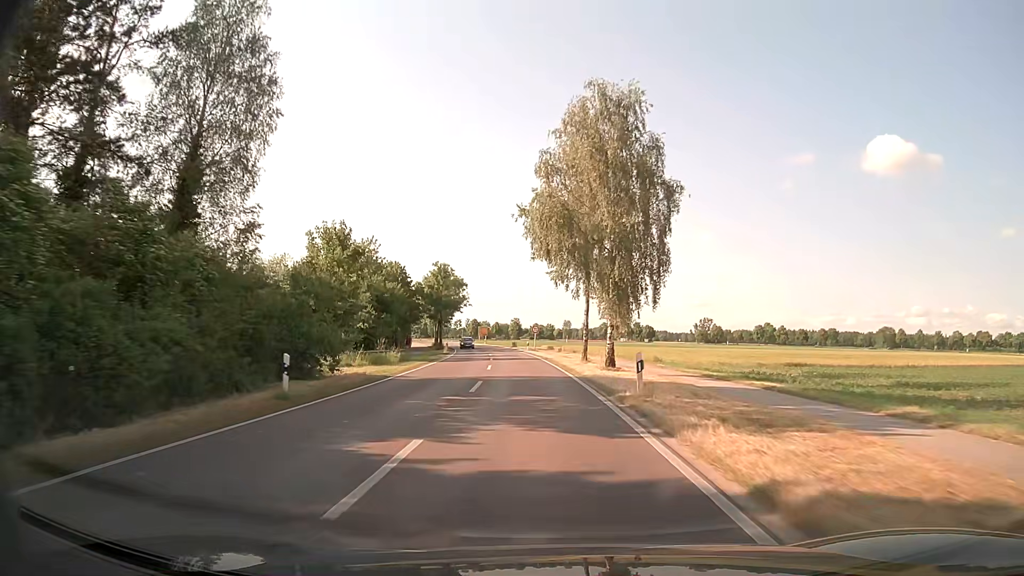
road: primary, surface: asphalt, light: Day
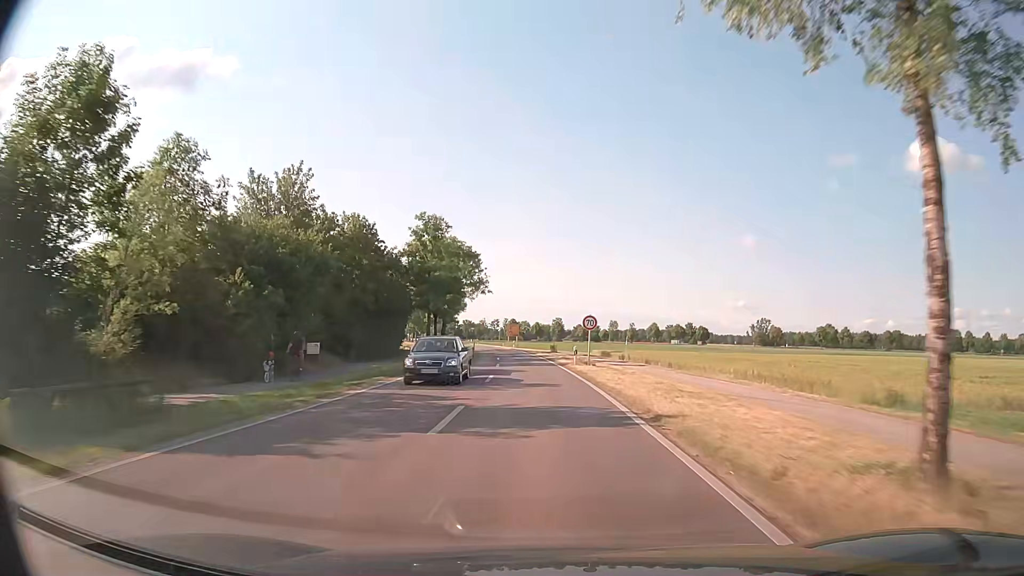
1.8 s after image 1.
(-1.1, +31.5) m; -3°
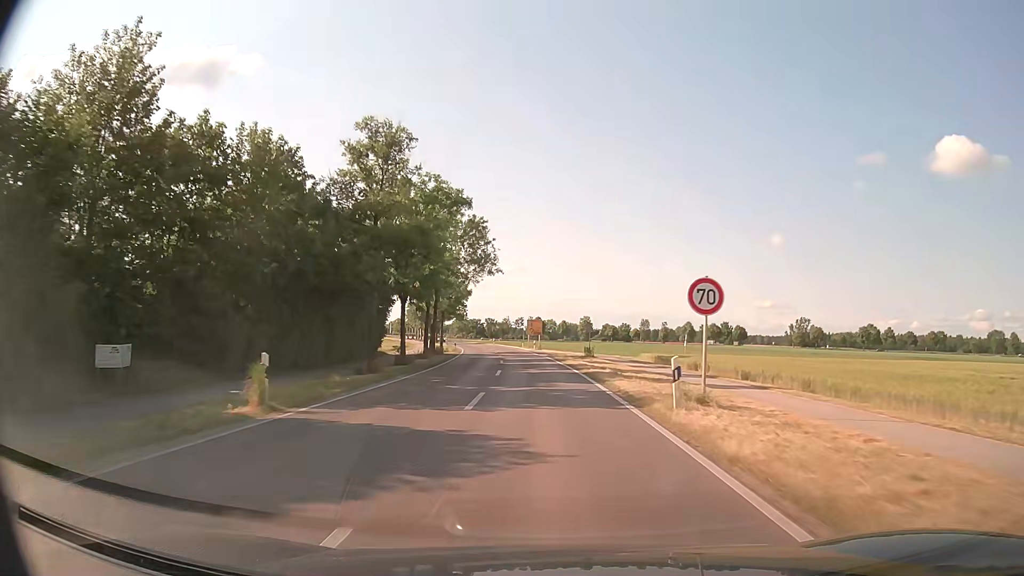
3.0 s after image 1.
(-0.5, +21.0) m; -2°
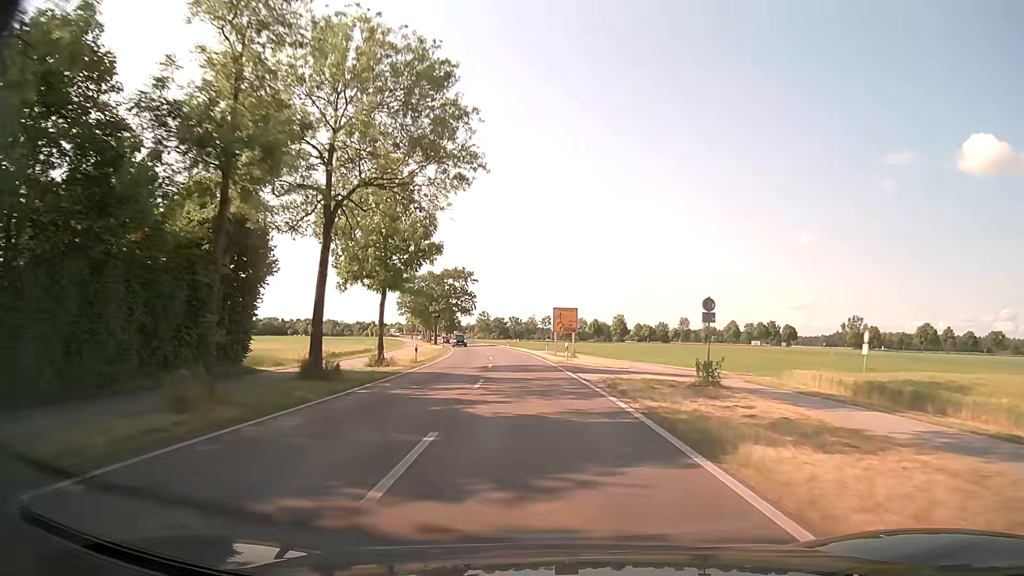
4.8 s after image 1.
(-0.6, +31.2) m; -2°
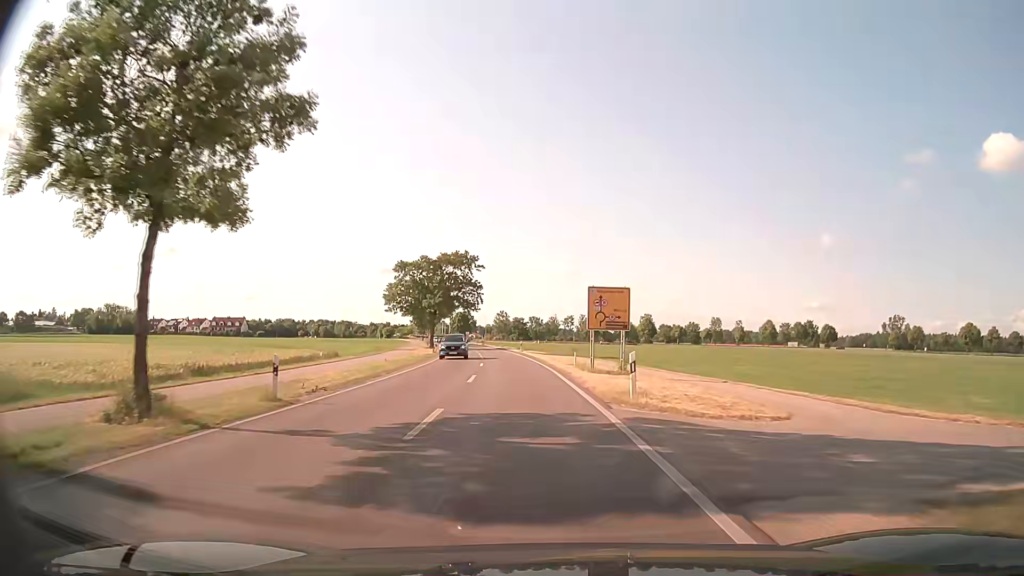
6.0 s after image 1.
(-0.3, +20.6) m; -2°
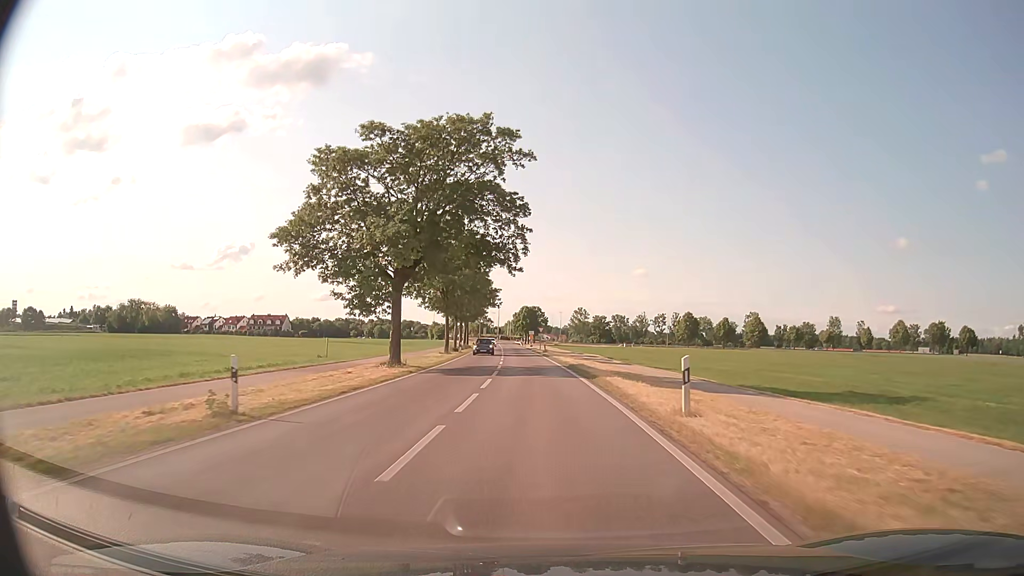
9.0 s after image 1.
(-3.2, +50.3) m; -7°
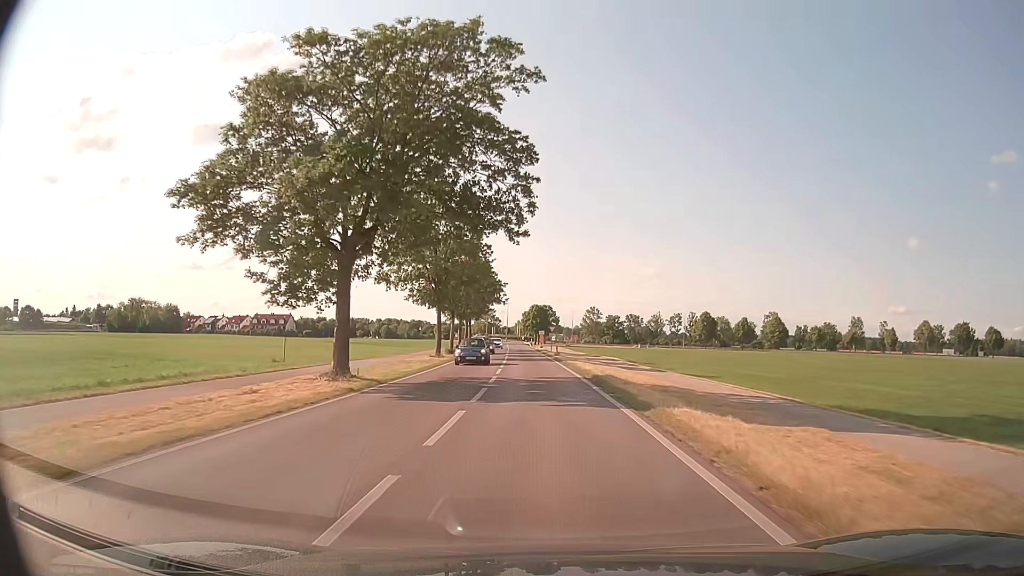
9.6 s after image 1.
(-0.1, +9.8) m; -1°
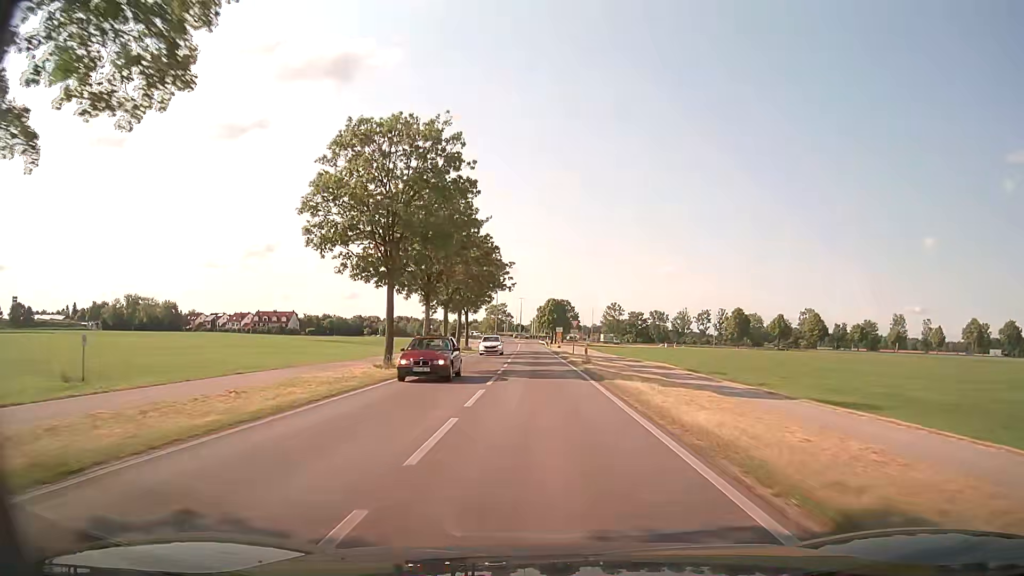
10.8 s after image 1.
(-0.2, +19.4) m; -1°
(0, +10) (0, +20) (-1, +30) (-1, +40) (-1, +50) (-2, +60) (-2, +70) (-2, +80) (-3, +90) (-3, +100) m
